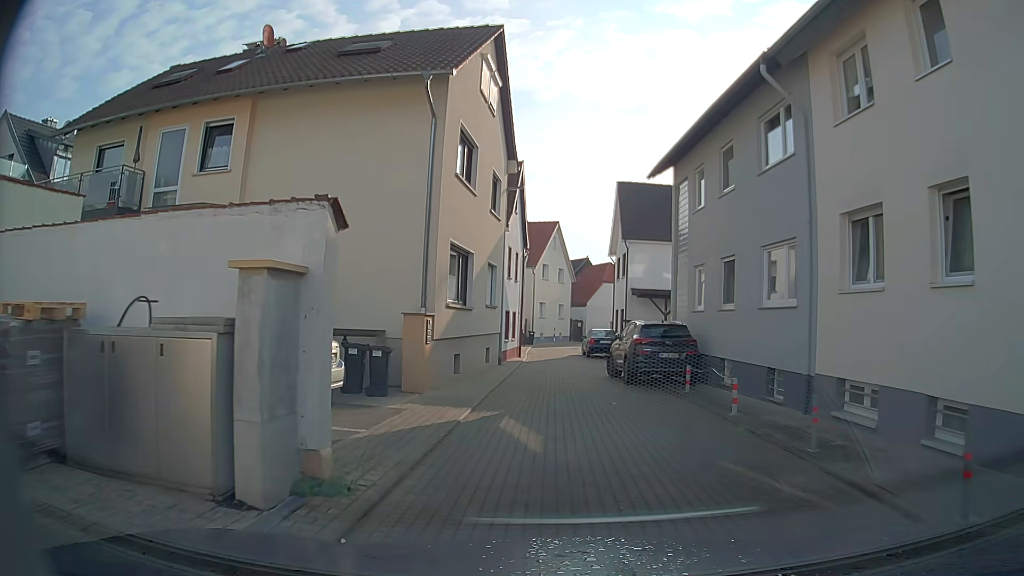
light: Day
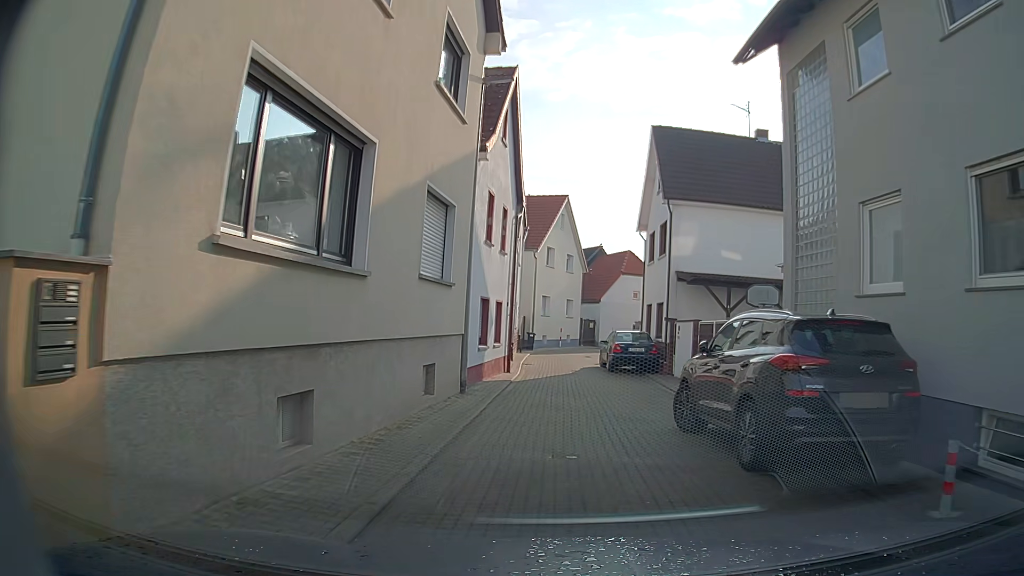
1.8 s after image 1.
(+0.1, +10.6) m; +1°
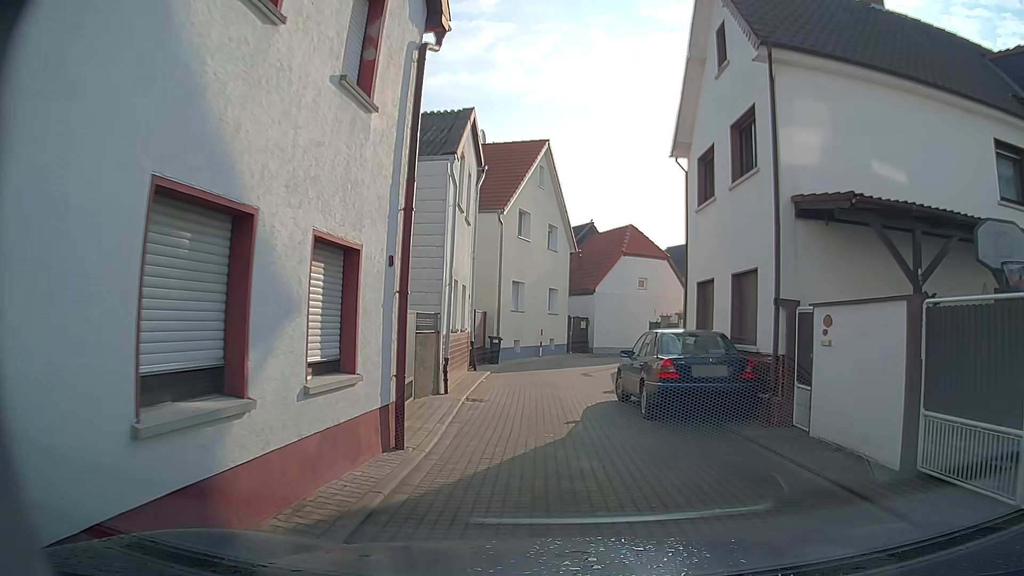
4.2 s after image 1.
(0.0, +12.5) m; +2°
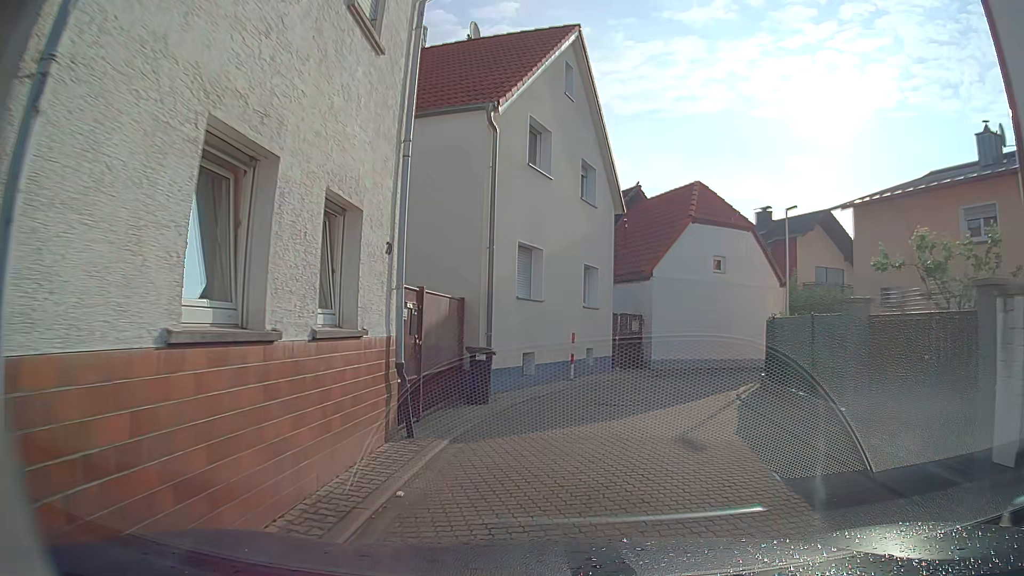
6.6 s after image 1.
(-0.5, +11.7) m; -4°
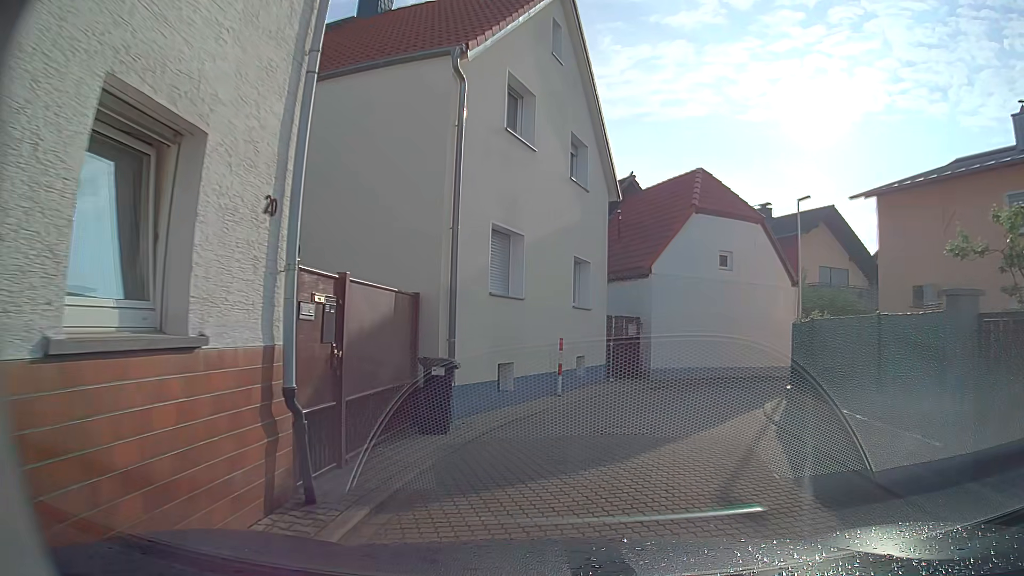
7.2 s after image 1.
(0.0, +2.8) m; +2°
